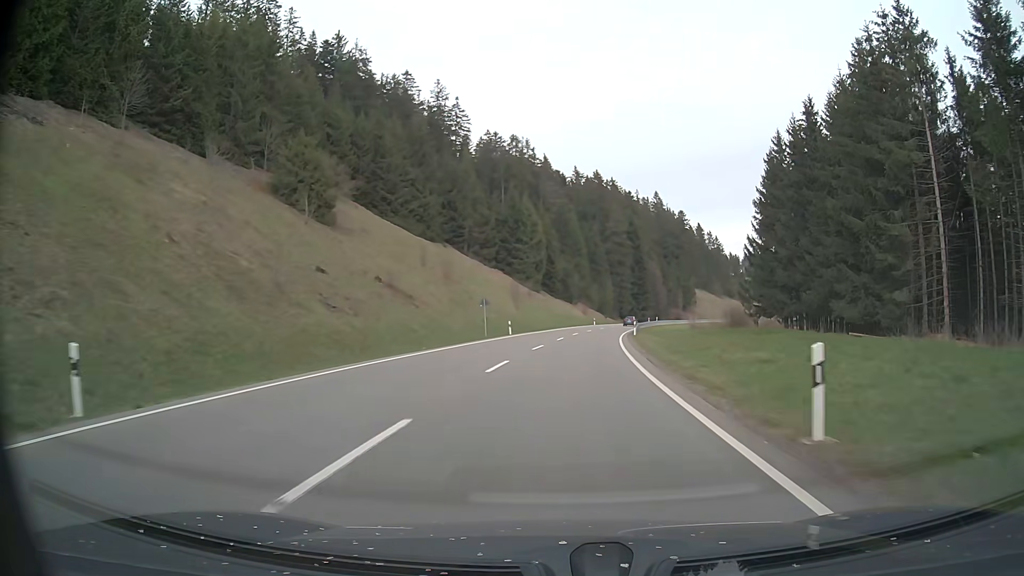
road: primary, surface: asphalt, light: Day
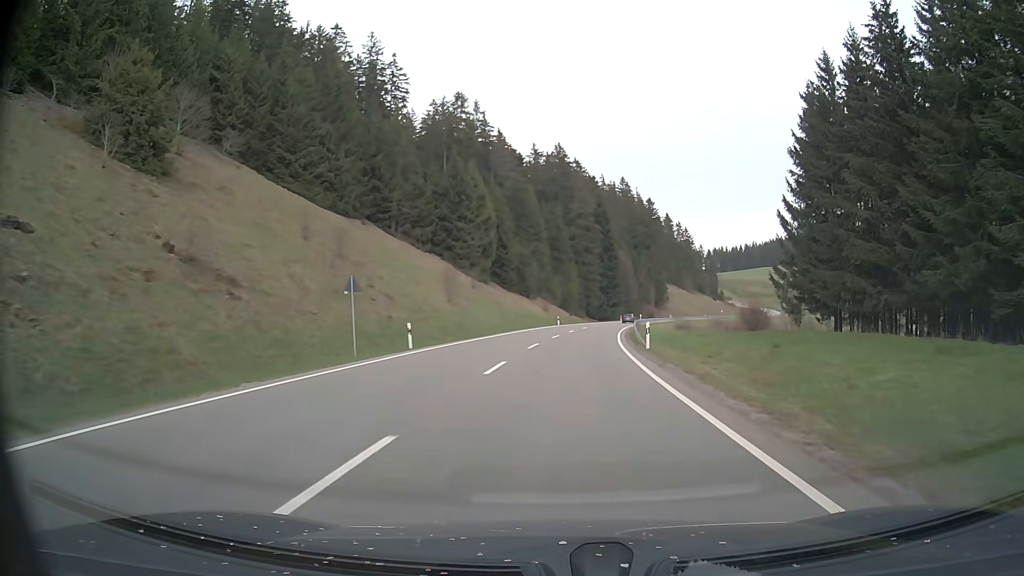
(+0.8, +25.0) m; +4°
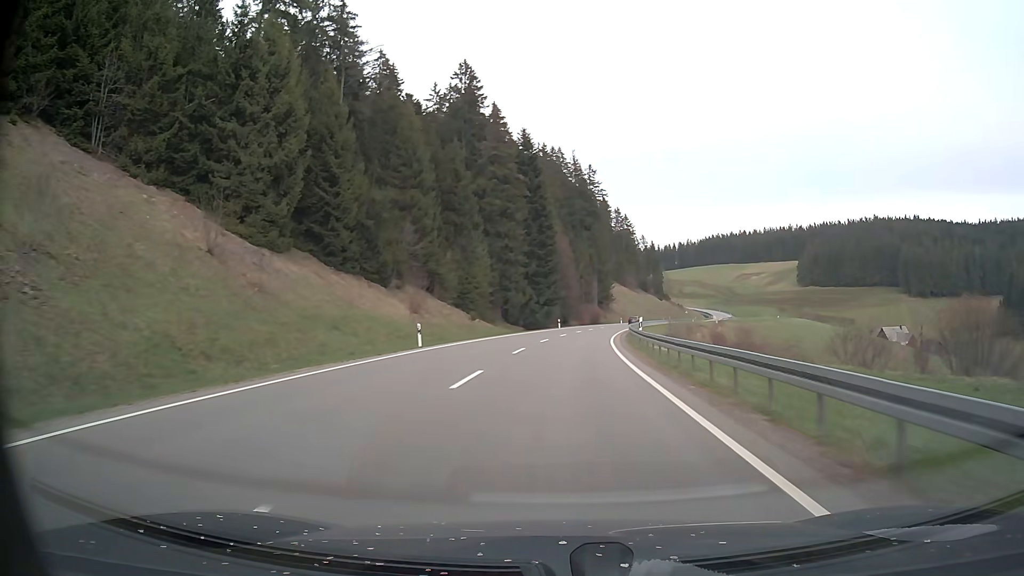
(+3.0, +50.8) m; +6°
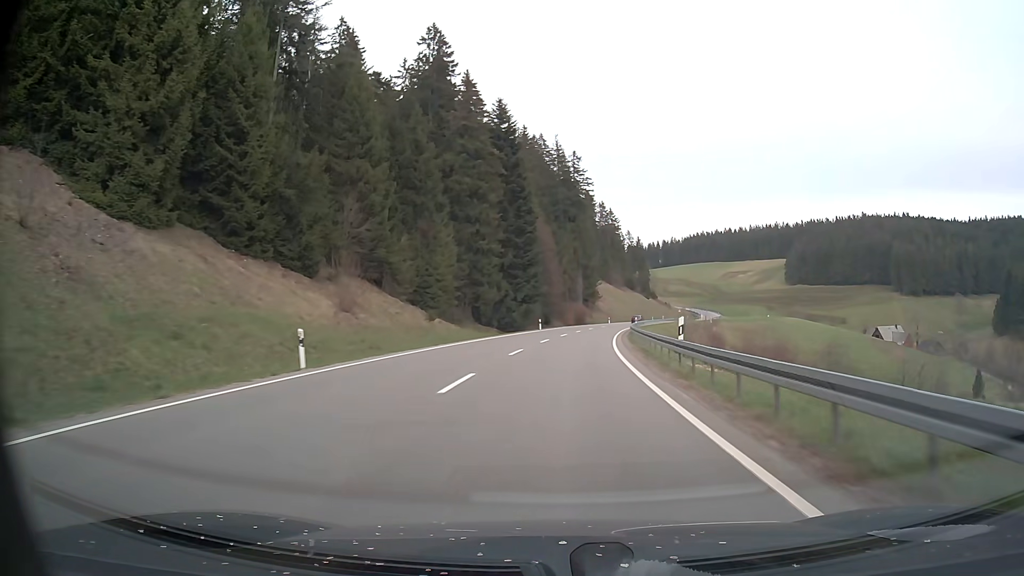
(+0.3, +12.9) m; +2°
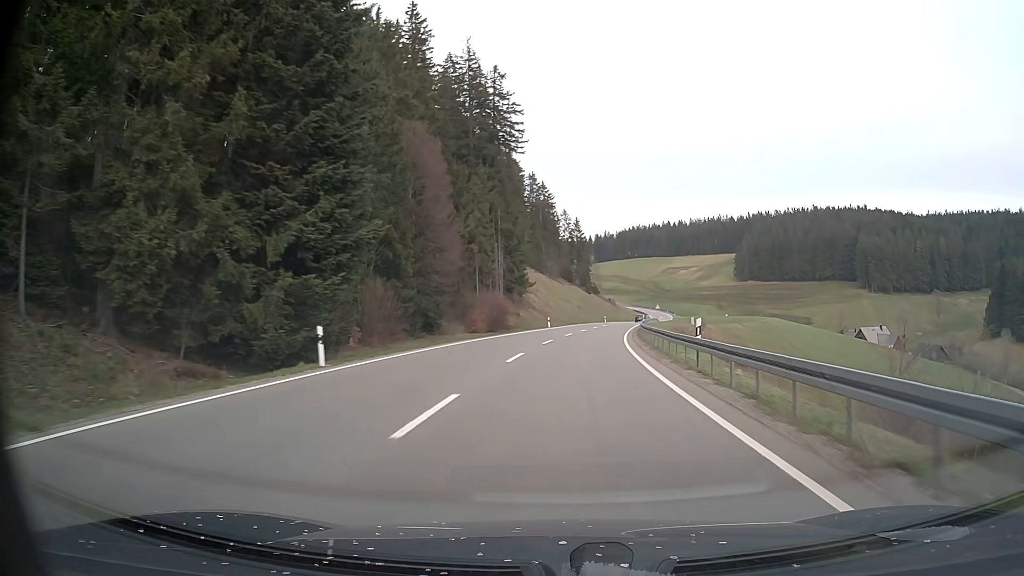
(+2.6, +52.1) m; +6°
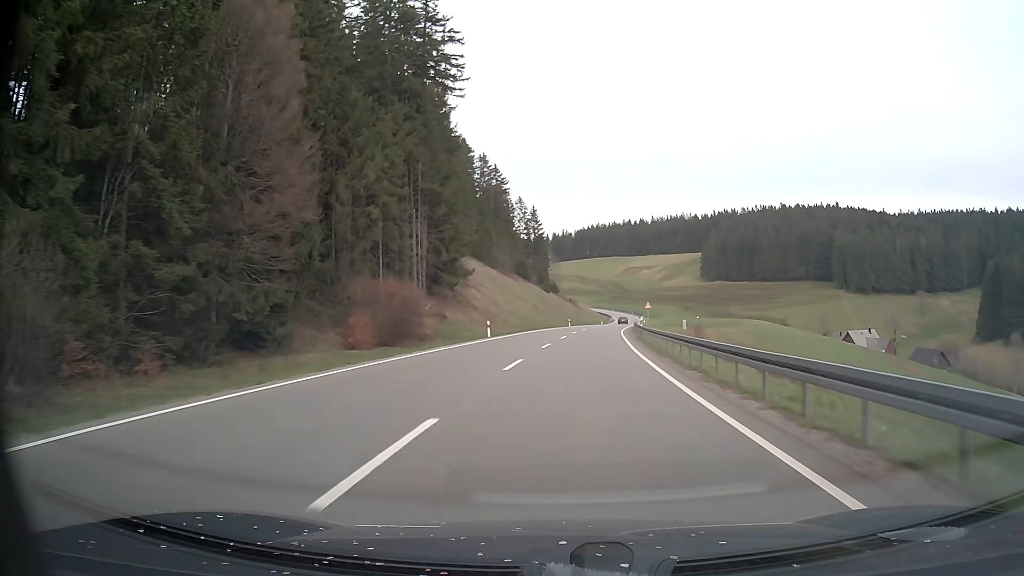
(+0.8, +26.6) m; +4°
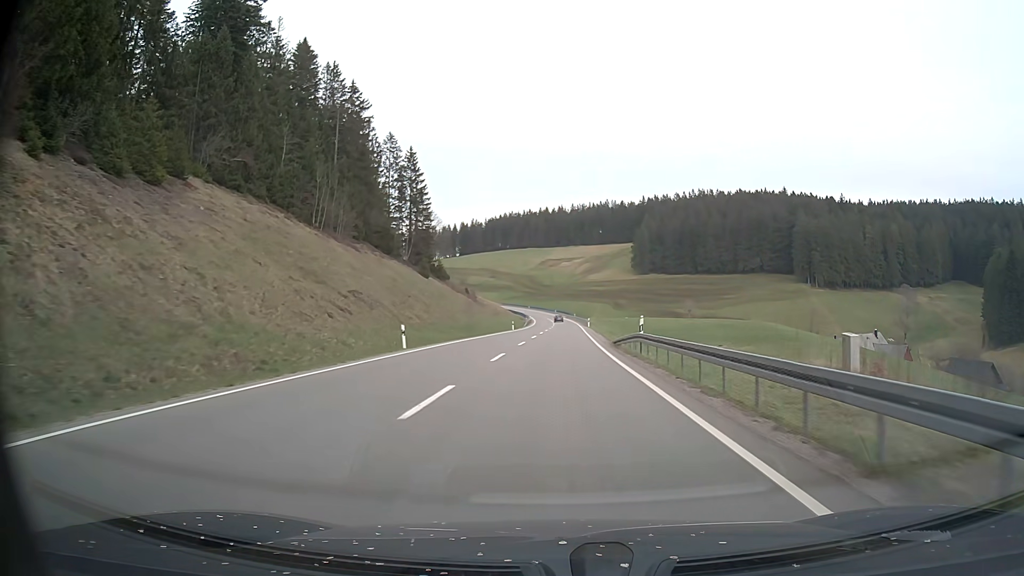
(+5.0, +67.5) m; +7°
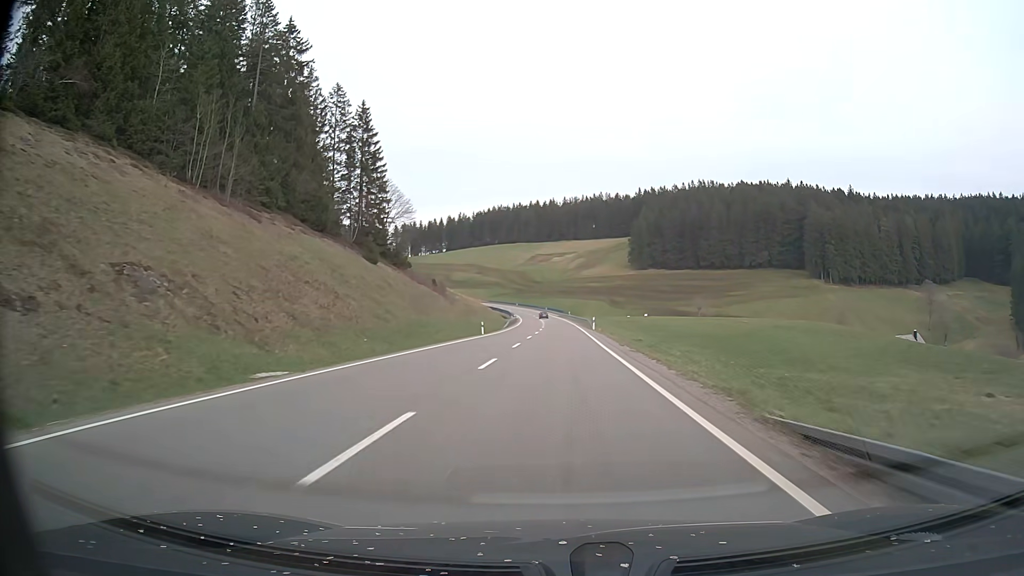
(+0.2, +27.6) m; +1°
(0, +10) (0, +20) (0, +30) (0, +40) (0, +50) (0, +60) (0, +70) (0, +80) (0, +90) (0, +100) m
